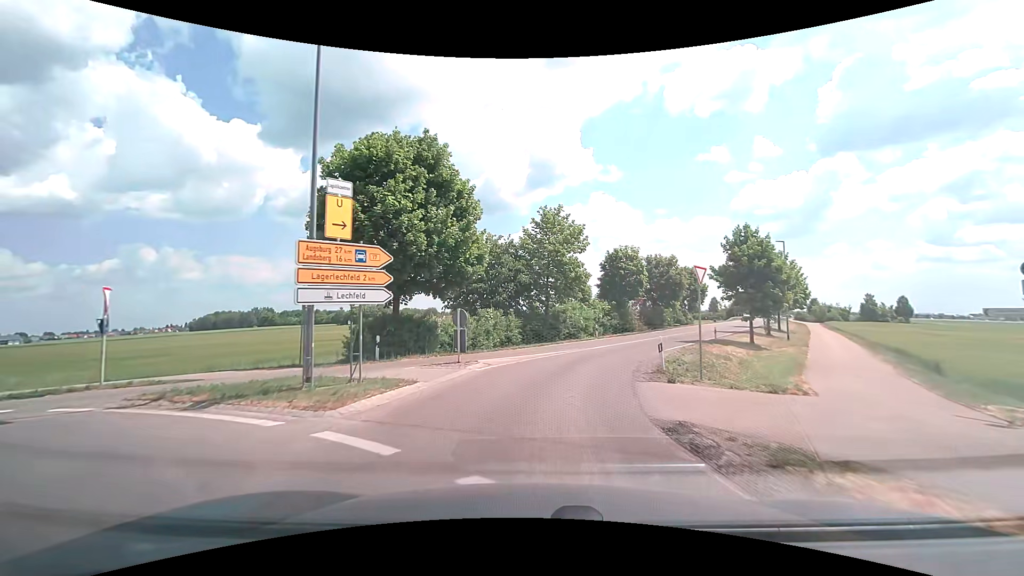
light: Day
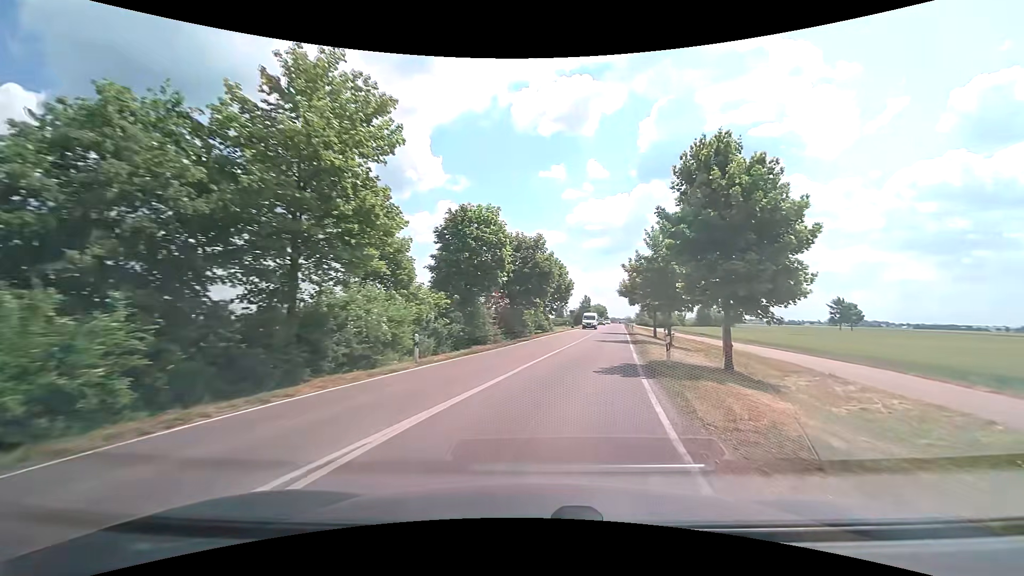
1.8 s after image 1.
(+2.9, +21.8) m; +17°
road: secondary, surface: asphalt
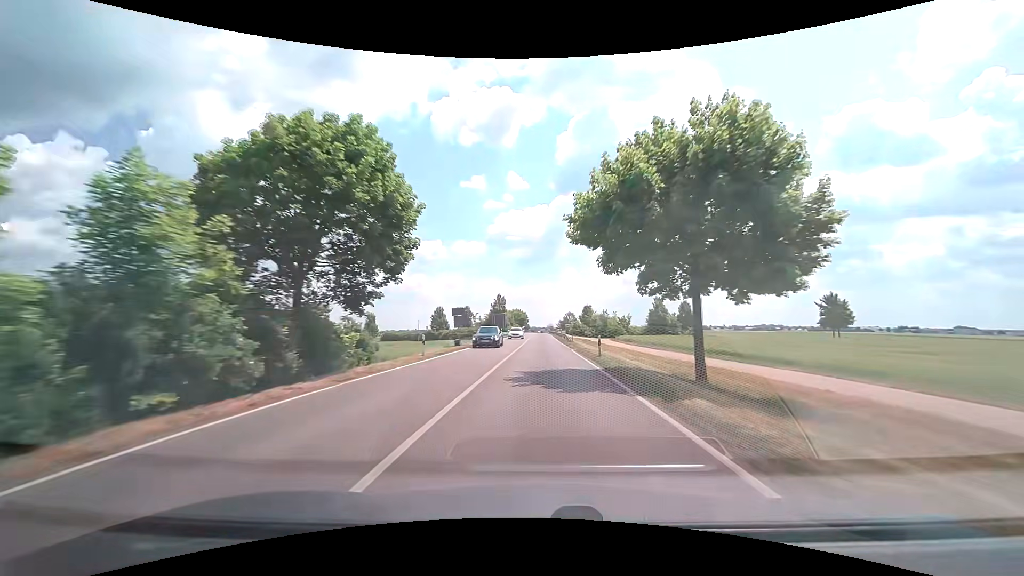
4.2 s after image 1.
(+6.2, +44.3) m; +10°
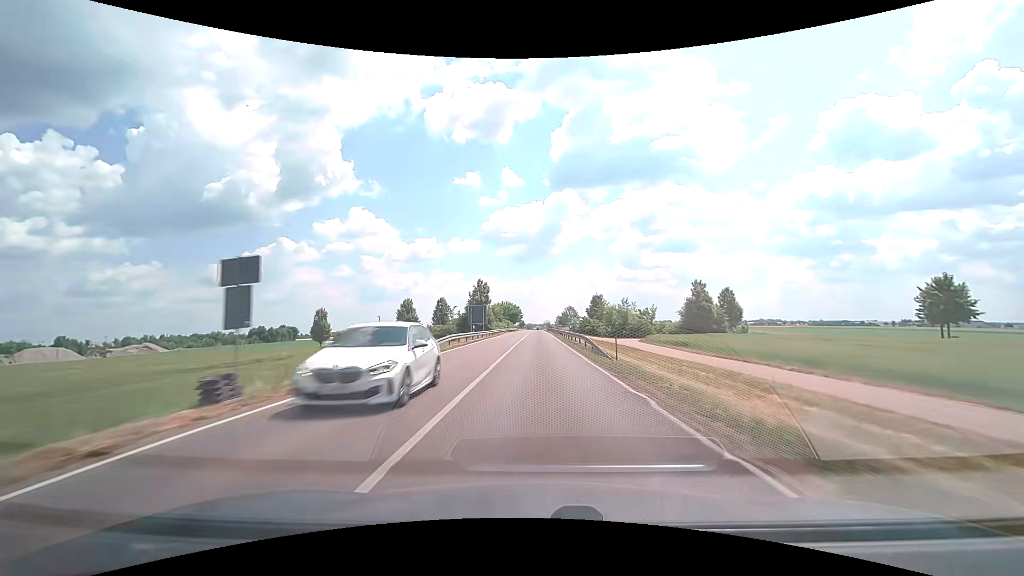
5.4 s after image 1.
(+0.1, +28.6) m; 0°
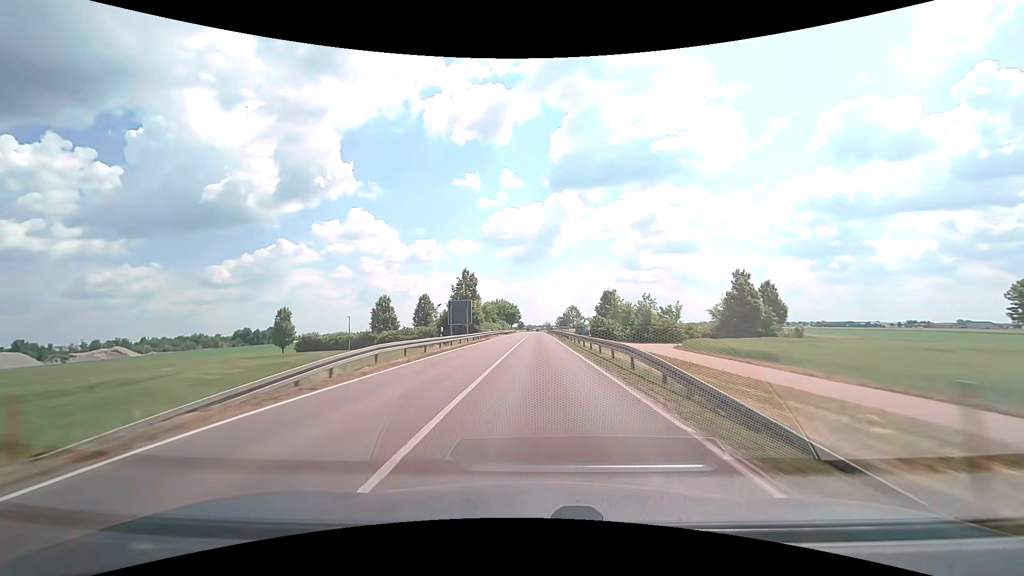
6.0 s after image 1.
(0.0, +15.6) m; 0°
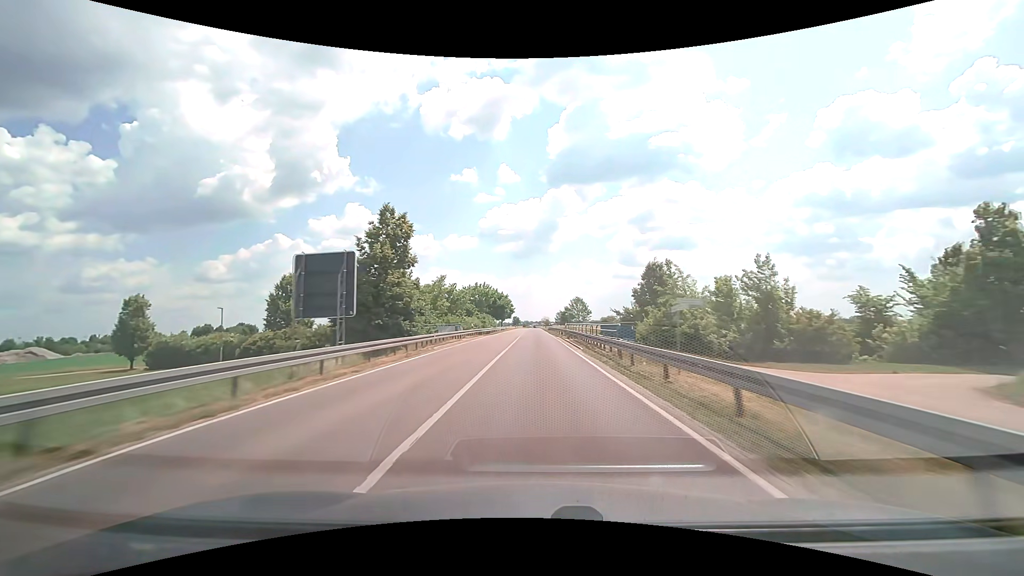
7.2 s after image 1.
(0.0, +32.7) m; 0°
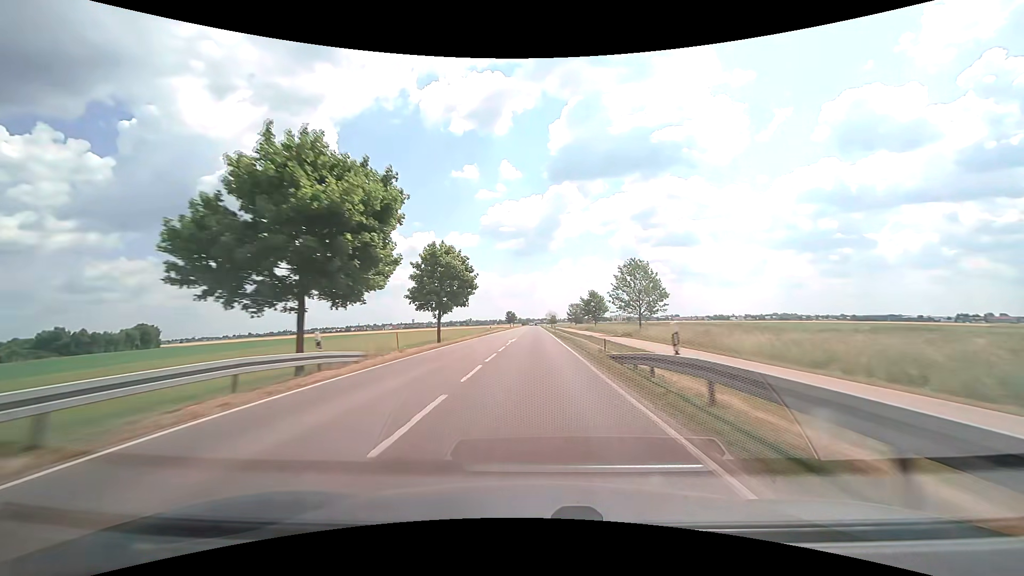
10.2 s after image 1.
(0.0, +83.9) m; 0°
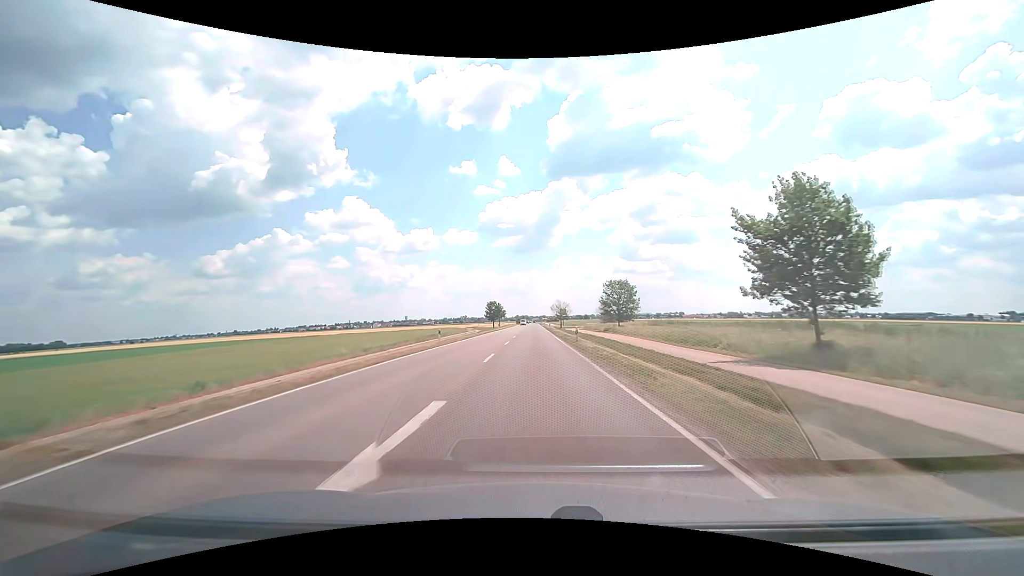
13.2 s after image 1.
(-0.1, +84.6) m; 0°
(0, +10) (0, +20) (0, +30) (0, +40) (0, +50) (0, +60) (0, +70) (0, +80) (0, +90) (0, +100) m
